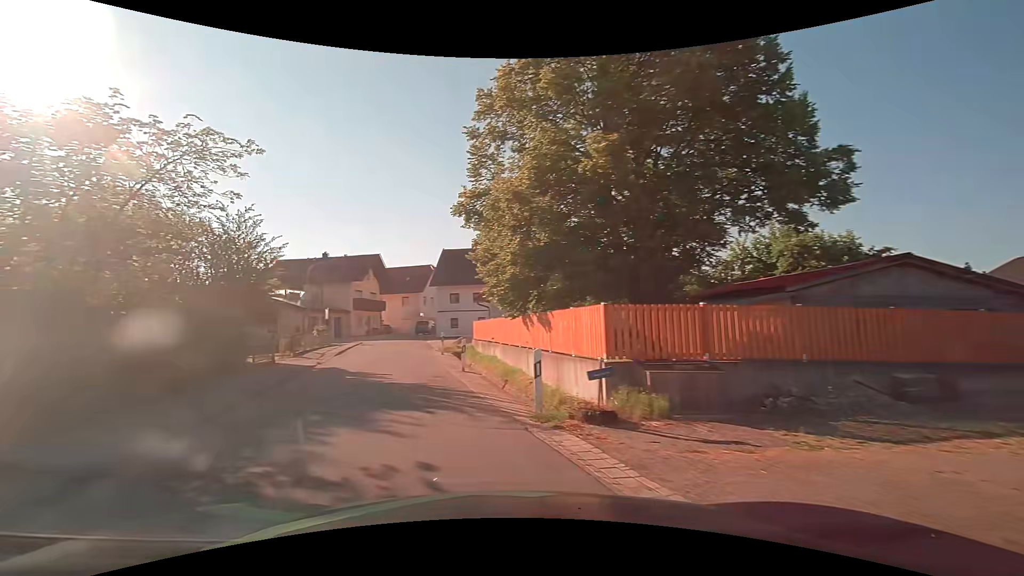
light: Day
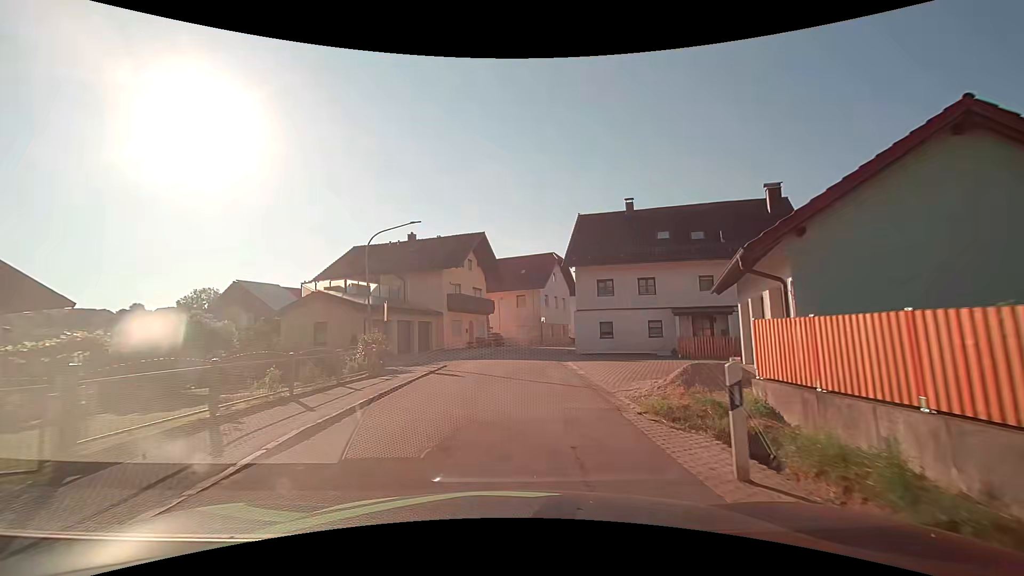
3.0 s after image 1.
(-4.0, +20.0) m; -12°
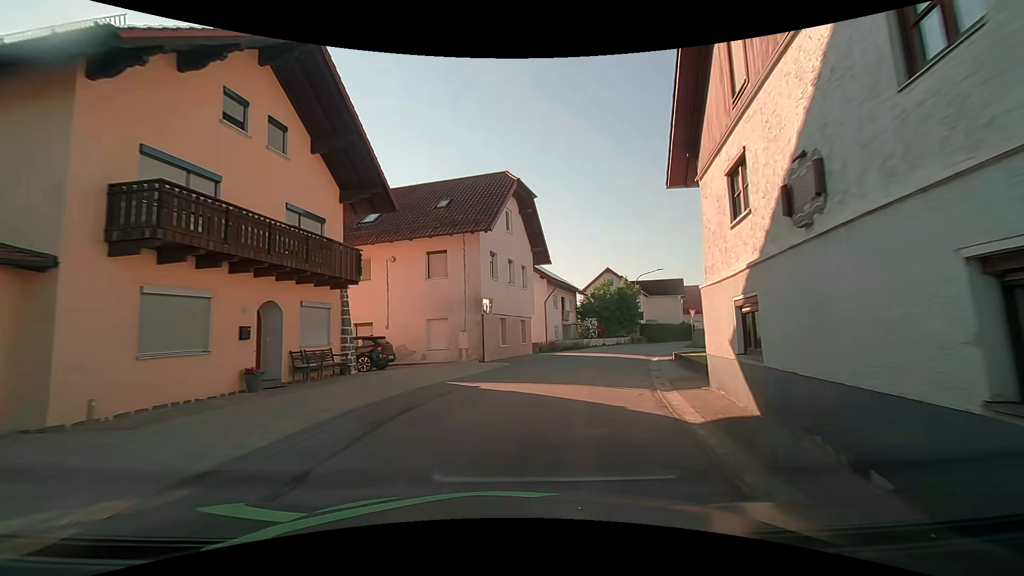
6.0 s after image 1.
(+0.8, +27.9) m; +8°
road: tertiary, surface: asphalt
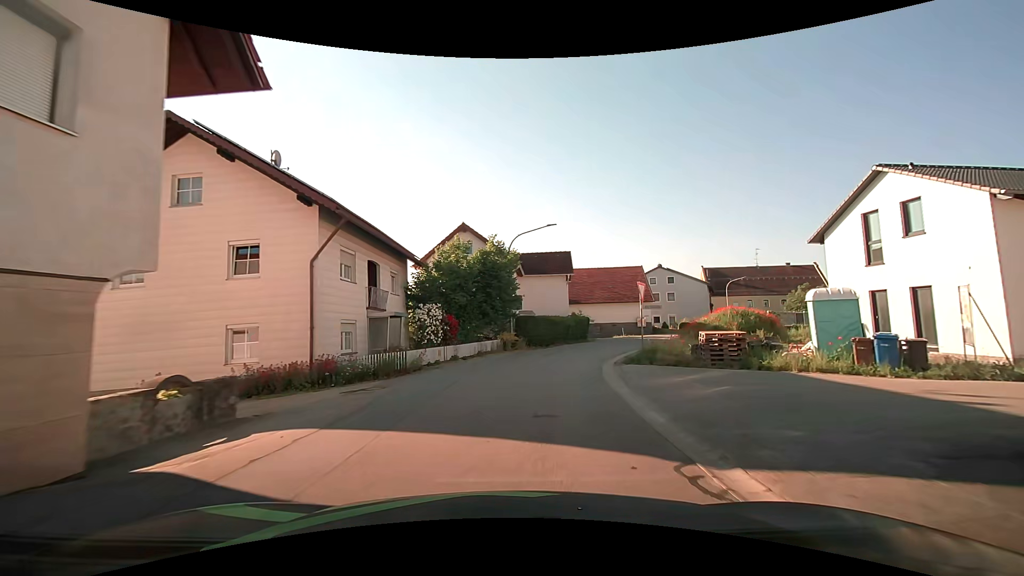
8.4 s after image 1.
(+3.8, +22.2) m; +18°
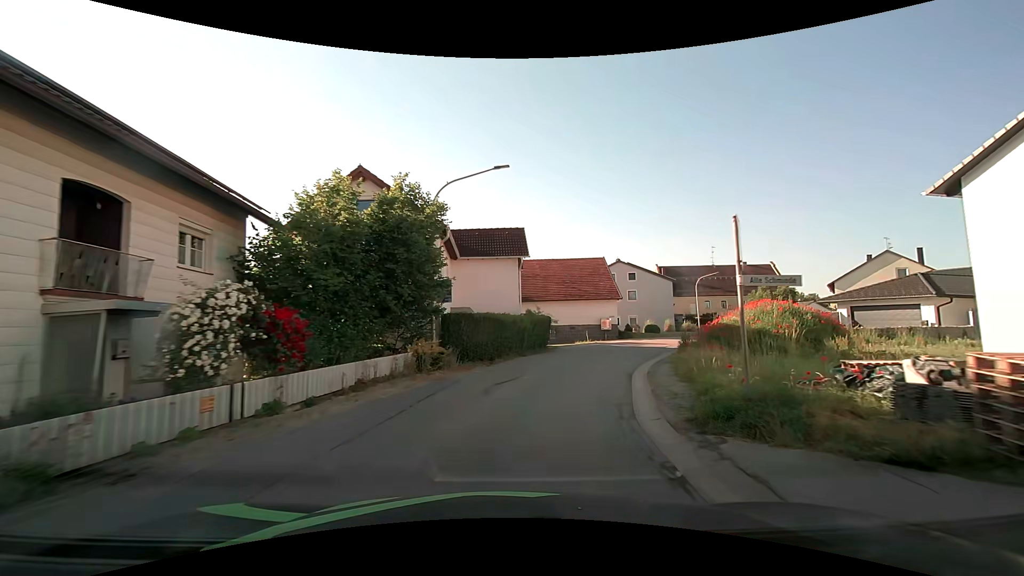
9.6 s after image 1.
(+0.5, +11.5) m; +6°
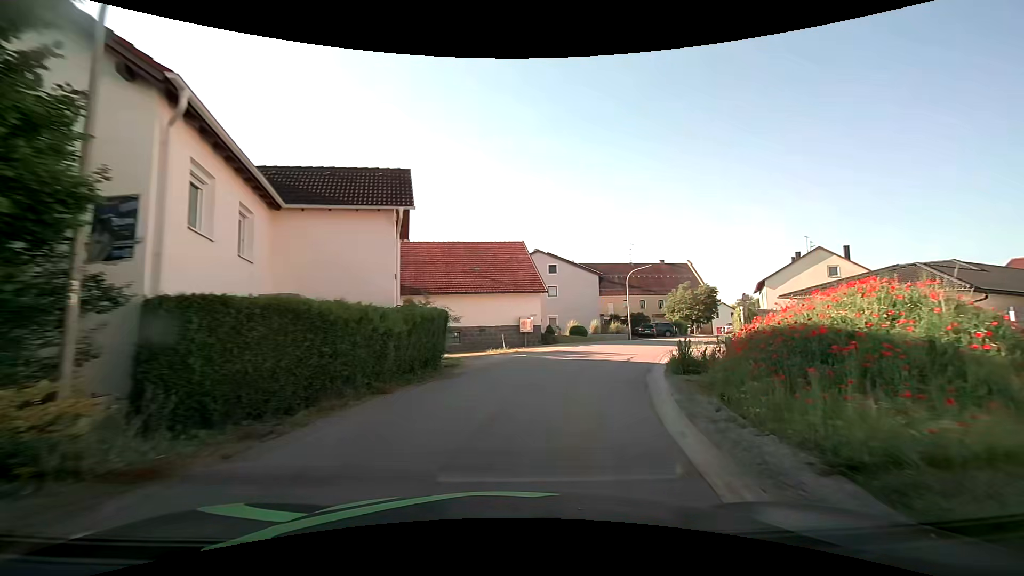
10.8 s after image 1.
(+1.0, +11.6) m; +11°
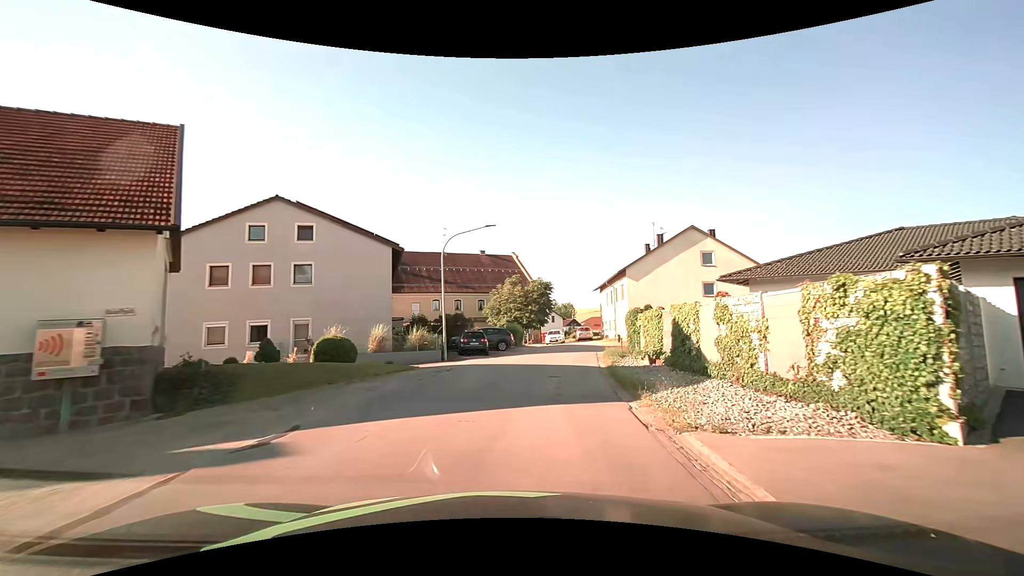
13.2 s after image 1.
(+4.6, +23.2) m; +21°
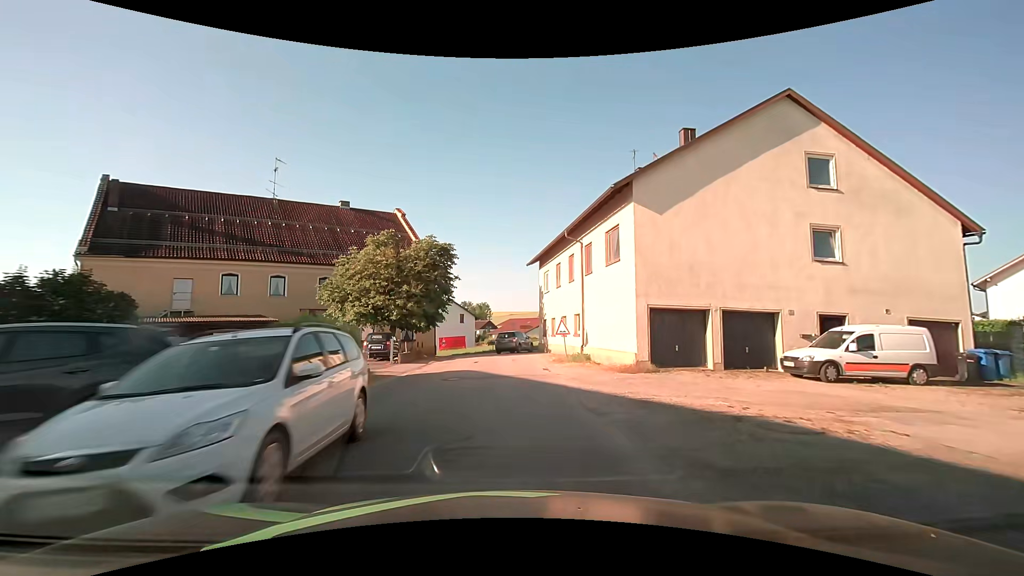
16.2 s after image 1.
(+3.3, +28.2) m; +10°
(0, +10) (0, +20) (0, +30) (-1, +40) (-4, +49) (-9, +58) (-16, +65) (-24, +72) (-31, +79) (-38, +86) m
